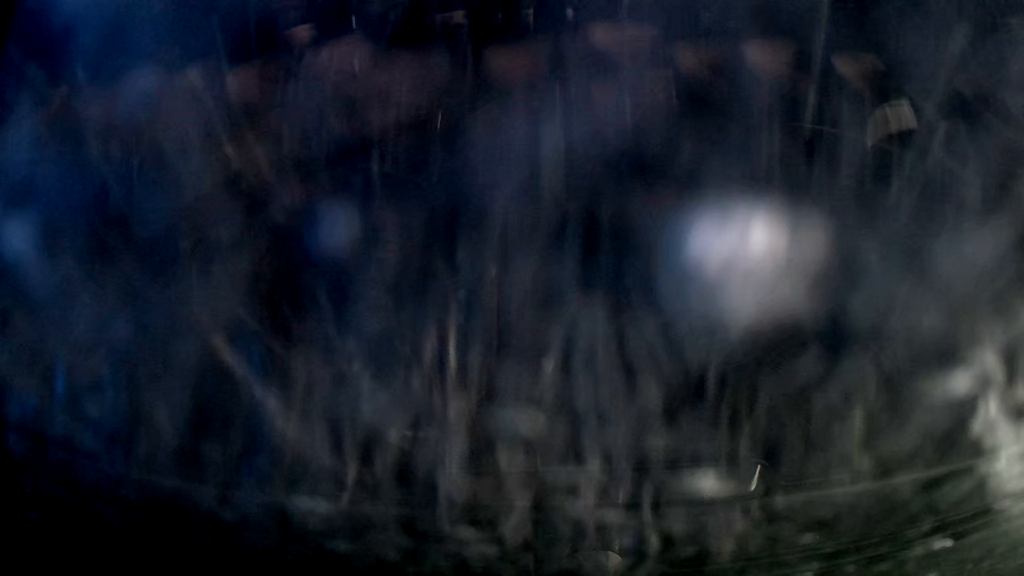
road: service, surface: asphalt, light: Day
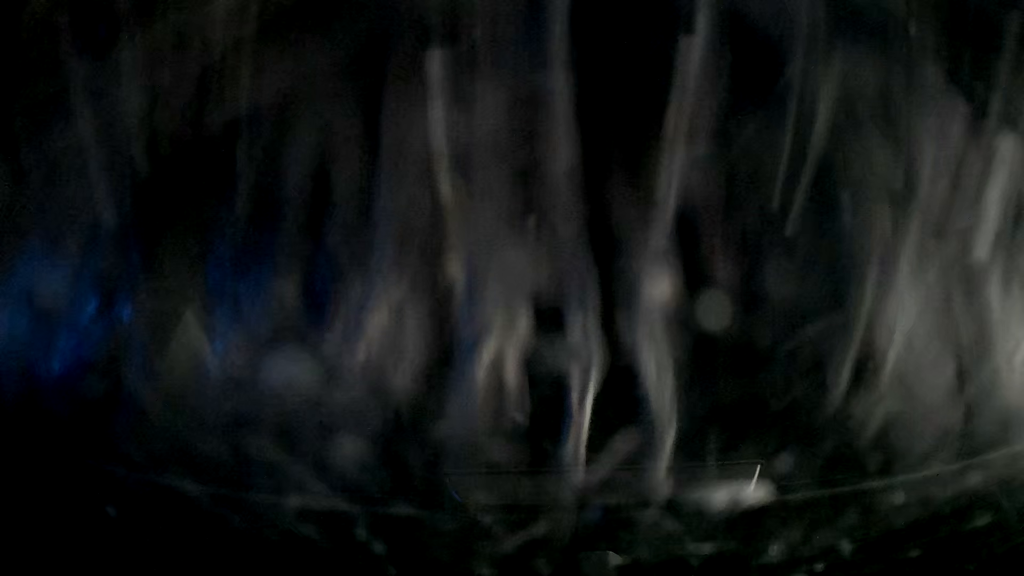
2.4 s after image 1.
(0.0, +0.2) m; 0°
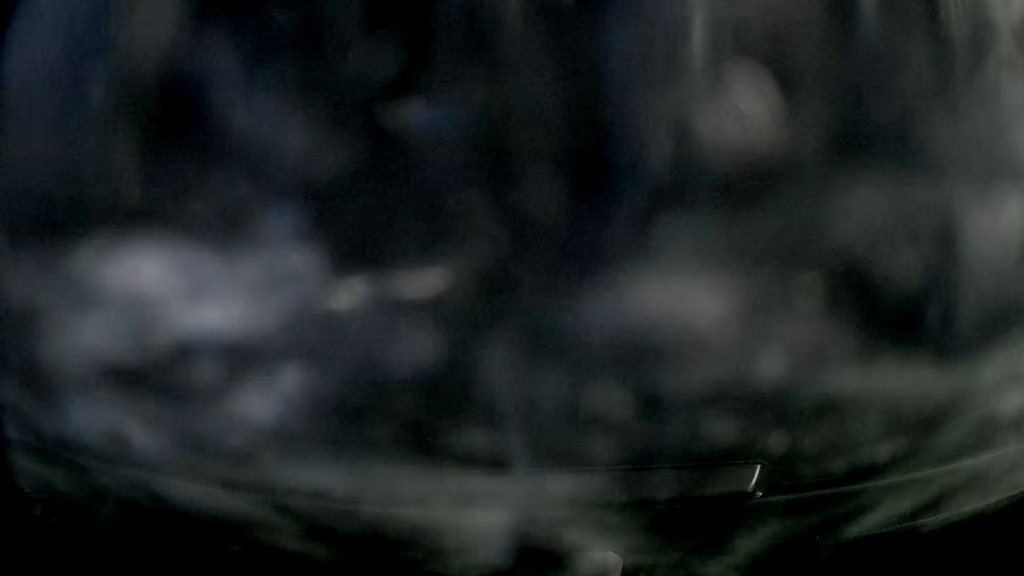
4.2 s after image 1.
(0.0, +0.1) m; 0°
